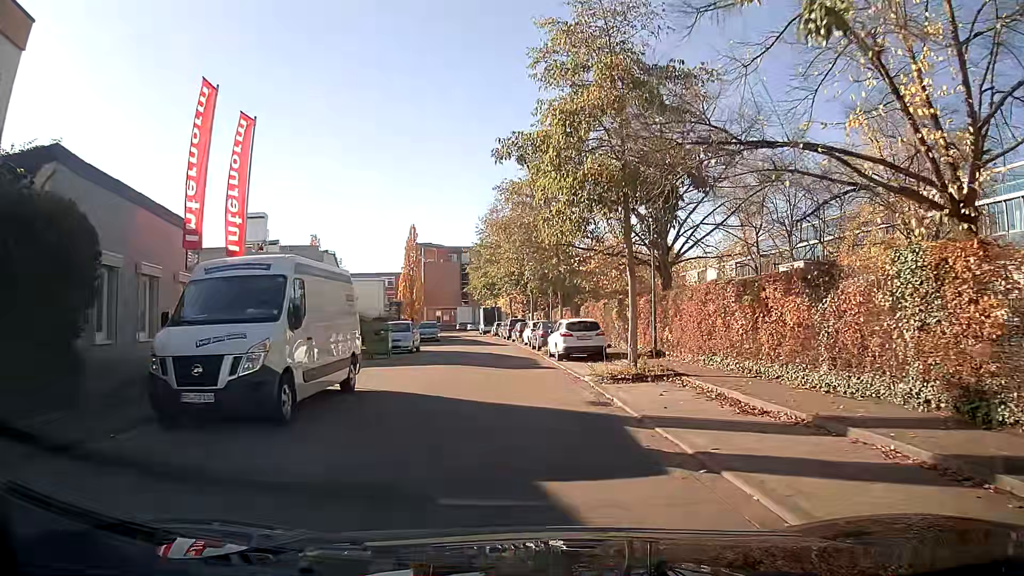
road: residential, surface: asphalt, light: Day
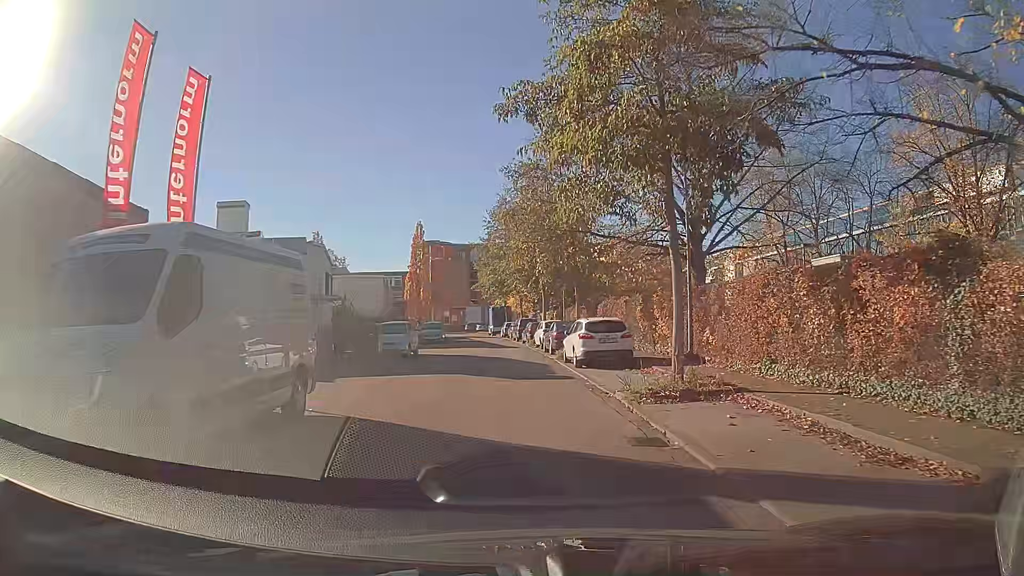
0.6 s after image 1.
(0.0, +3.7) m; 0°
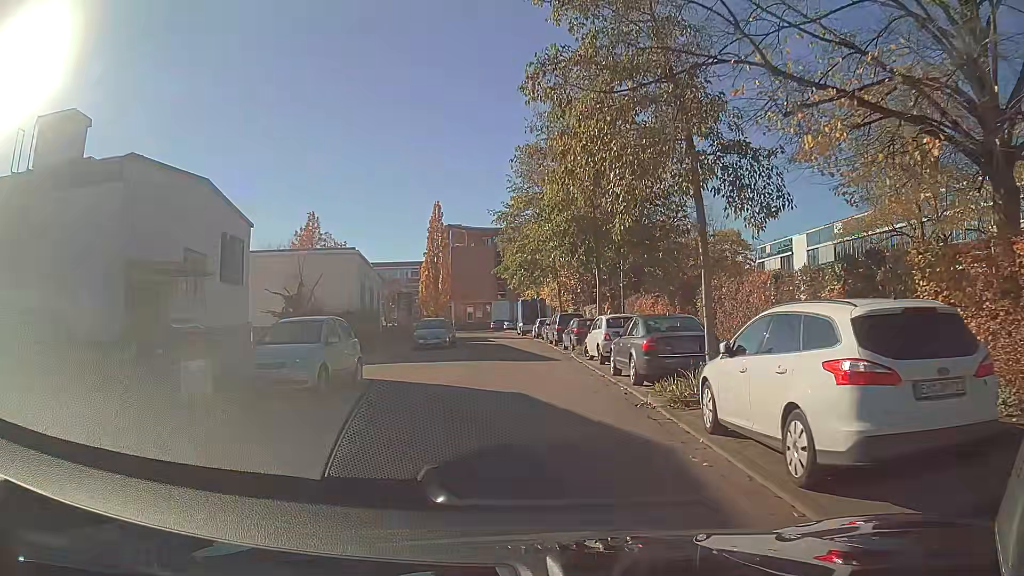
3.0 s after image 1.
(-0.4, +15.0) m; -2°
(0, +10) (0, +20) (-1, +30) (-1, +40) (-2, +50) (-3, +60) (-5, +70) (-12, +77) (-22, +80) (-32, +81) m
